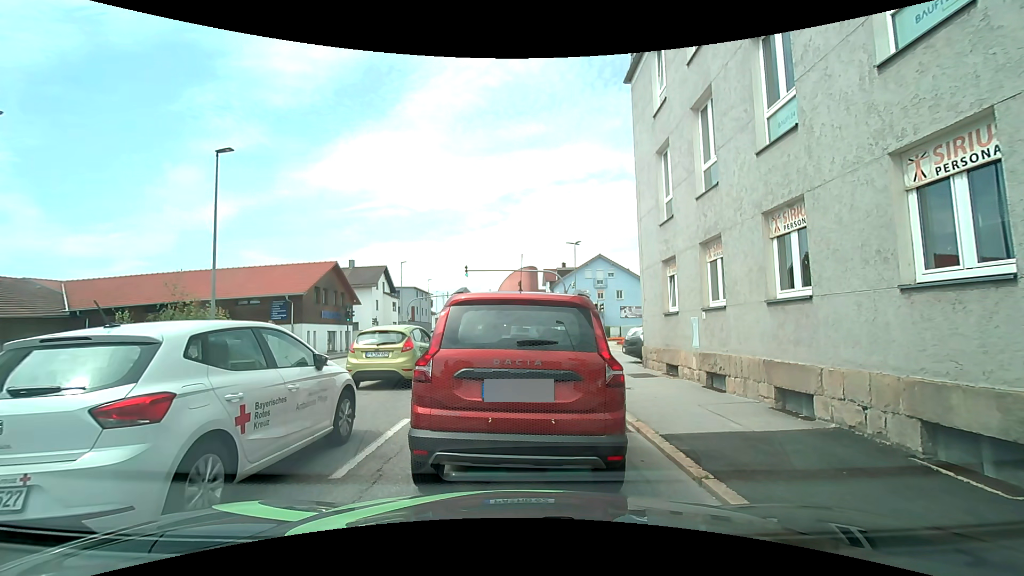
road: tertiary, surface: asphalt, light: Day
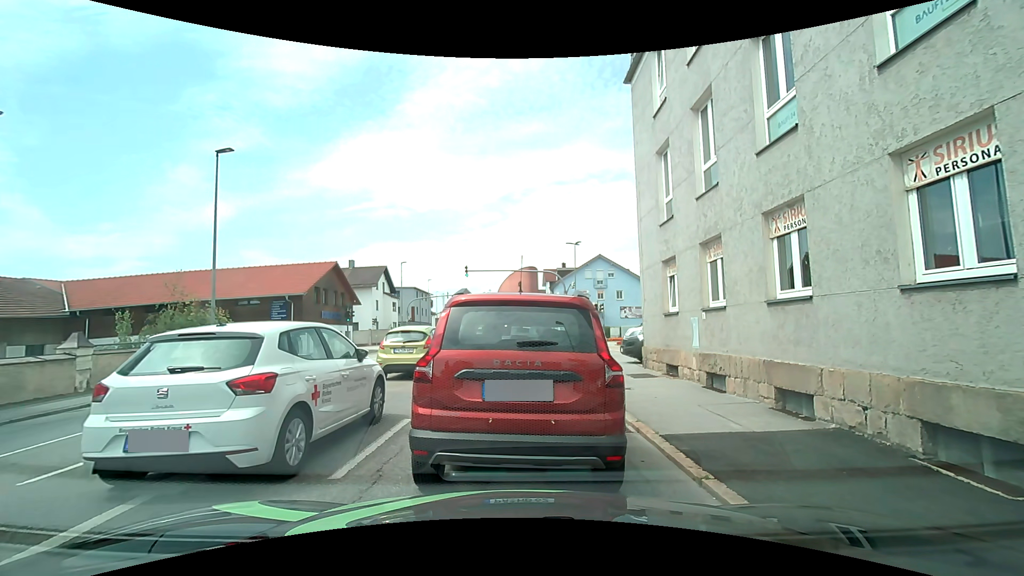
(0.0, 0.0) m; 0°
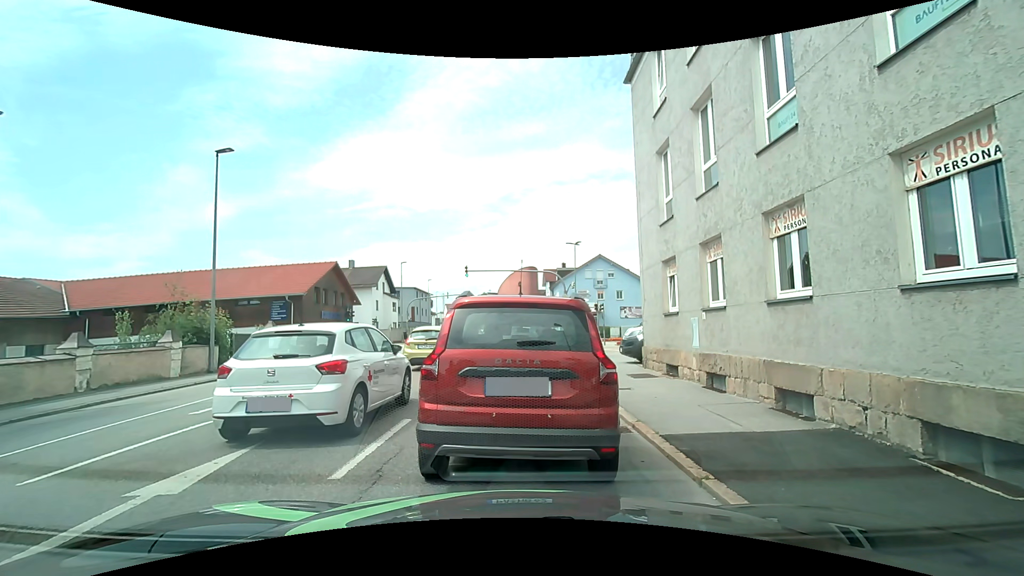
(0.0, 0.0) m; 0°
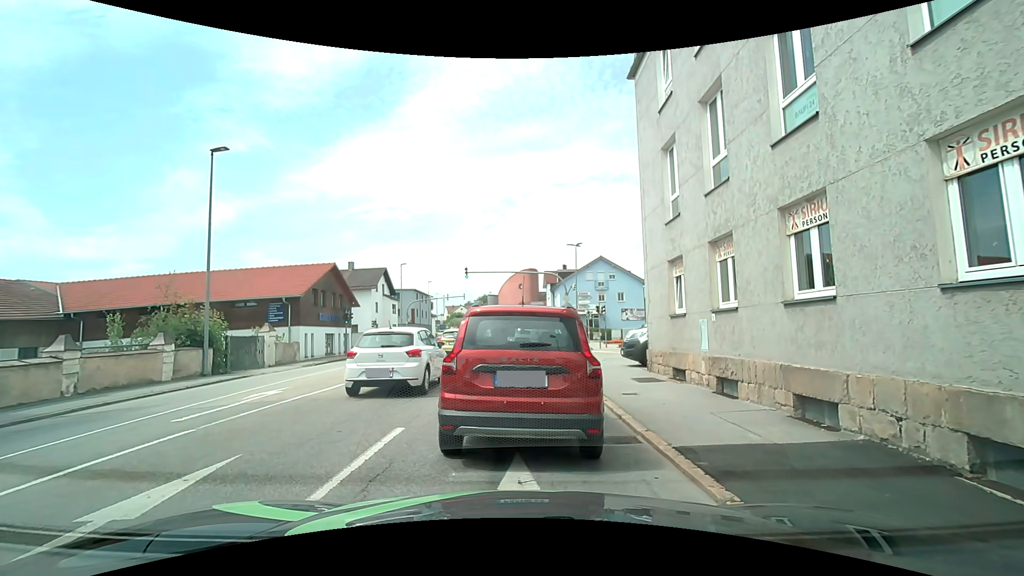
(0.0, +0.5) m; 0°
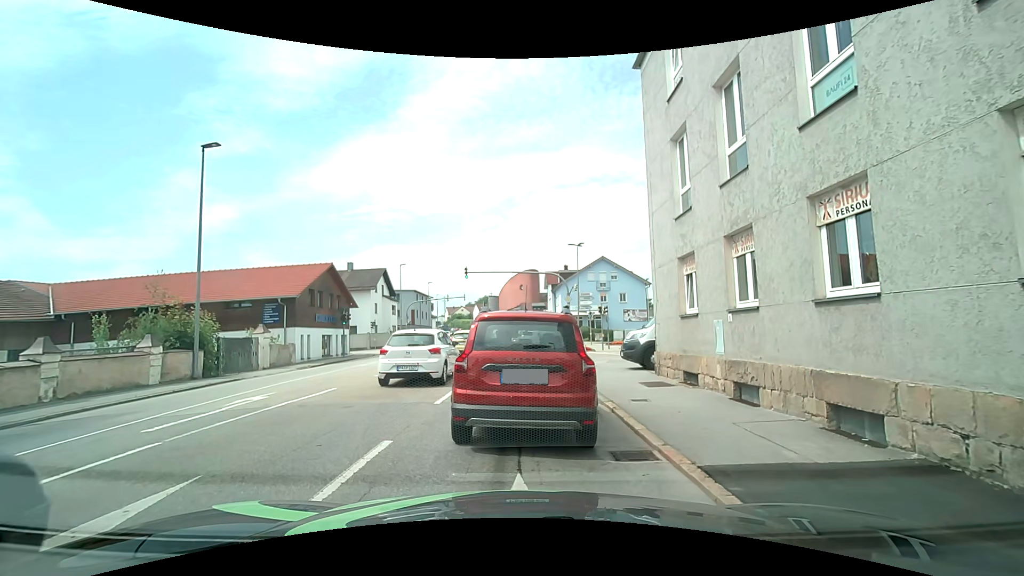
(0.0, +0.8) m; 0°
